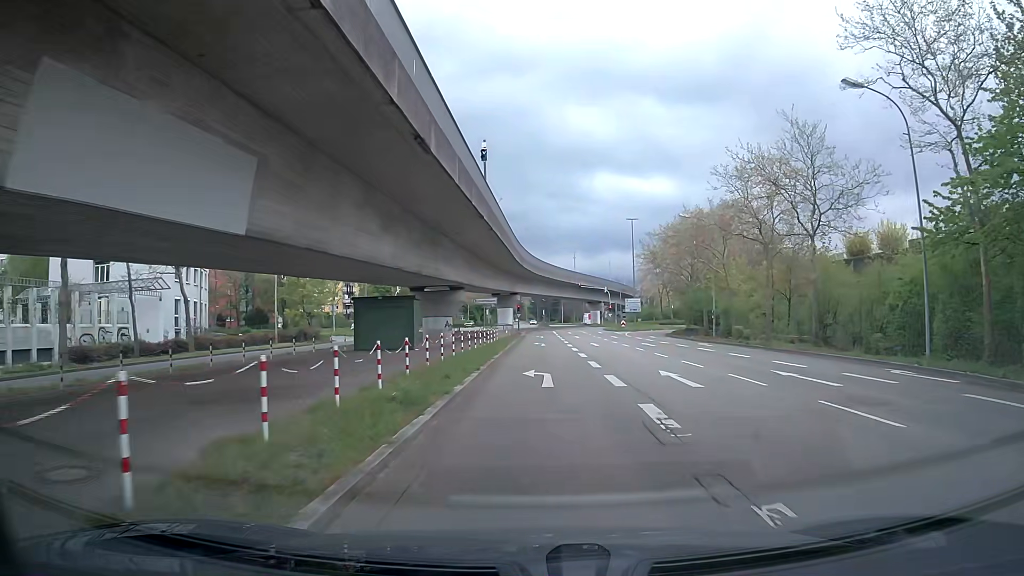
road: tertiary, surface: asphalt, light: Day
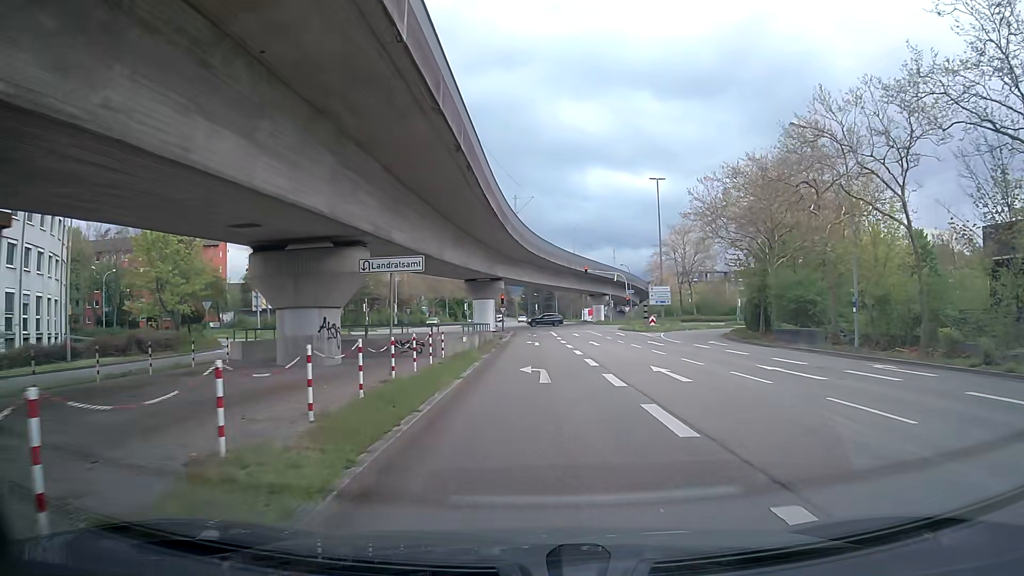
(+0.3, +24.0) m; +1°
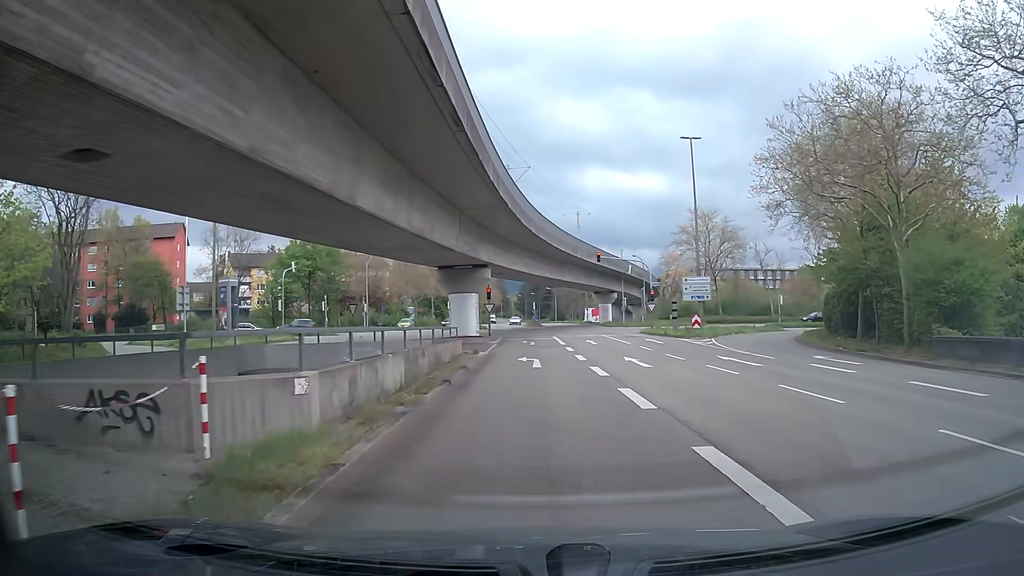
(0.0, +15.5) m; 0°
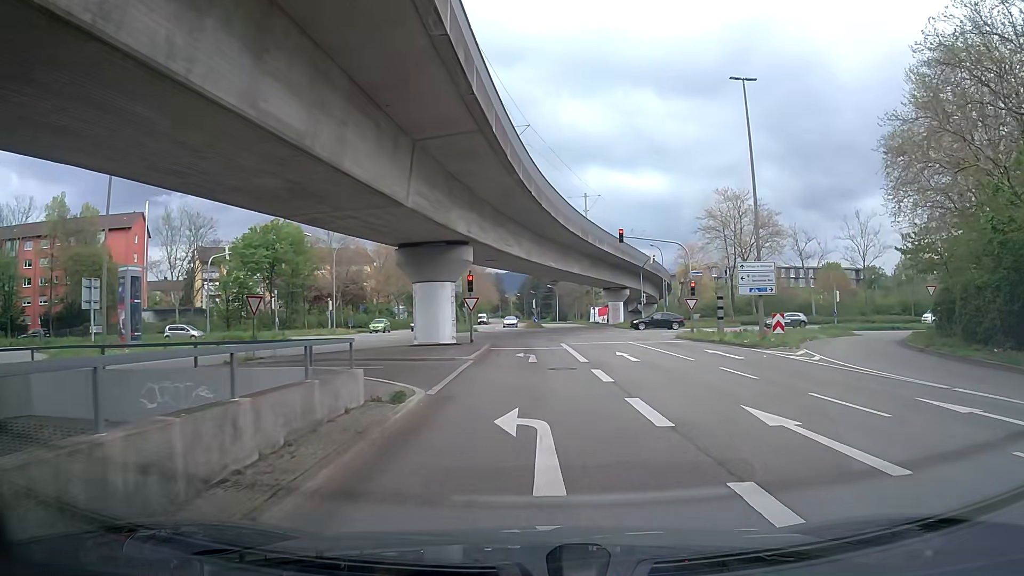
(0.0, +13.5) m; +1°
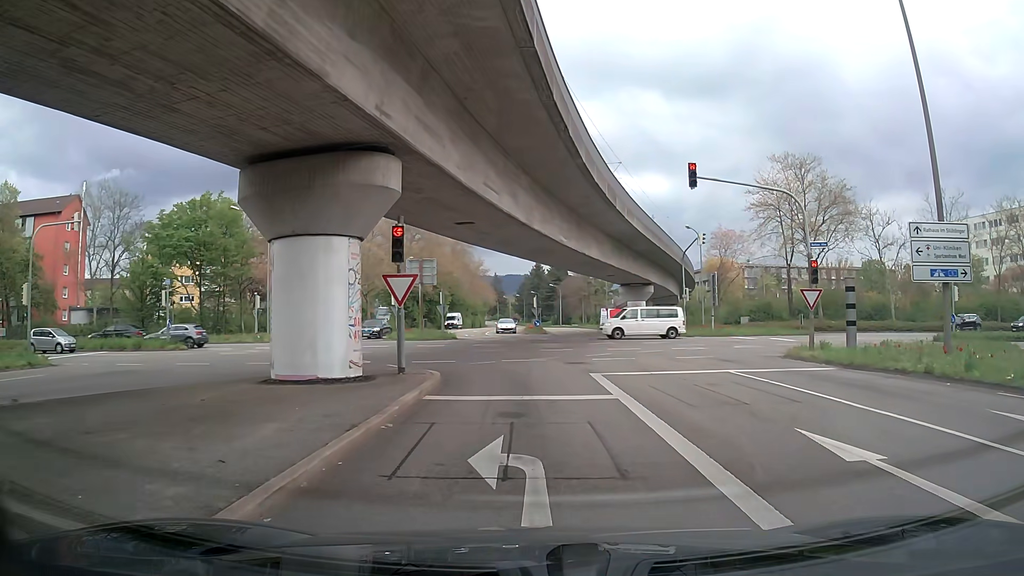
(-0.3, +17.4) m; -1°
